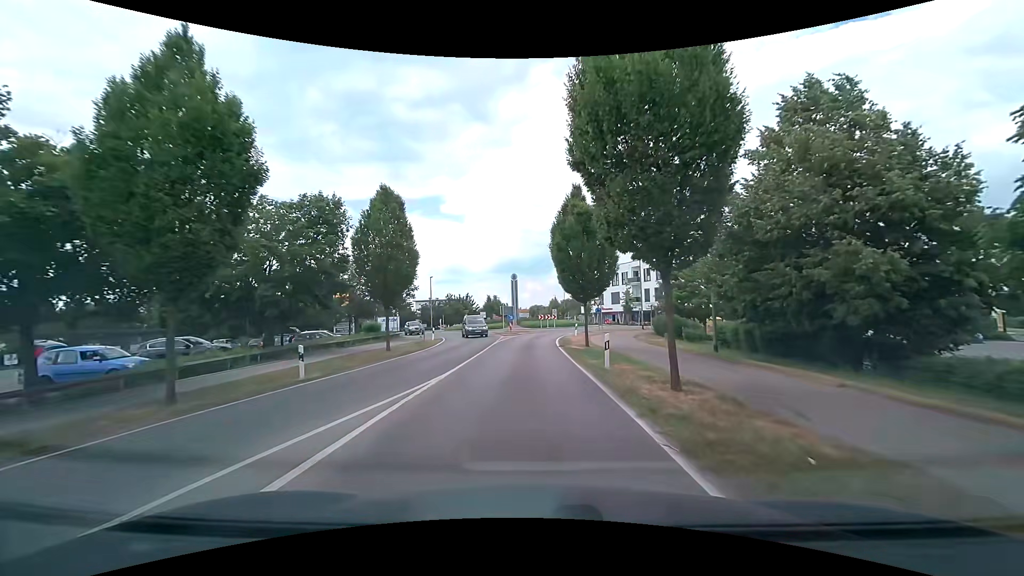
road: tertiary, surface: asphalt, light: Day
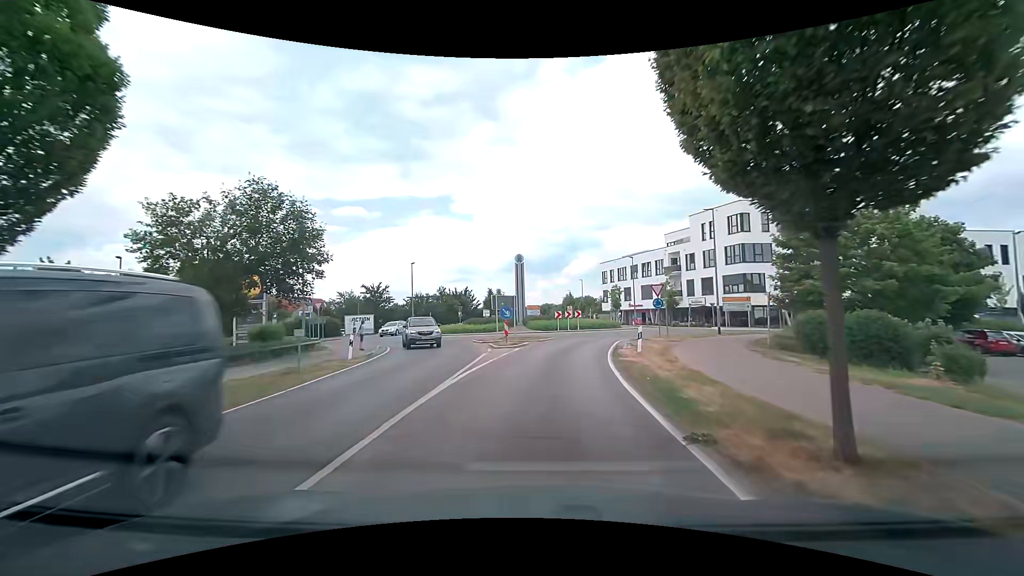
(-0.2, +19.2) m; -1°
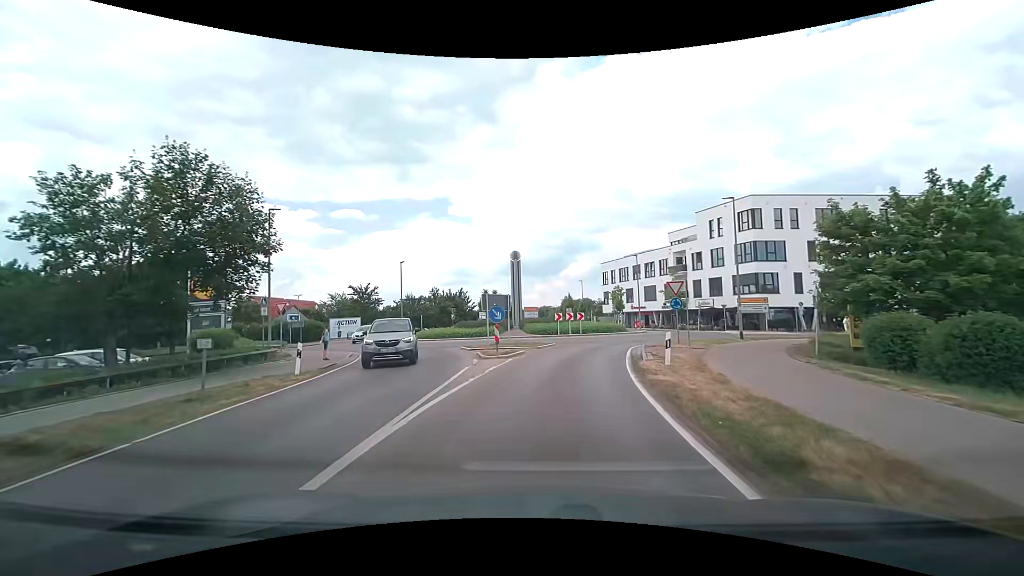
(0.0, +4.1) m; 0°
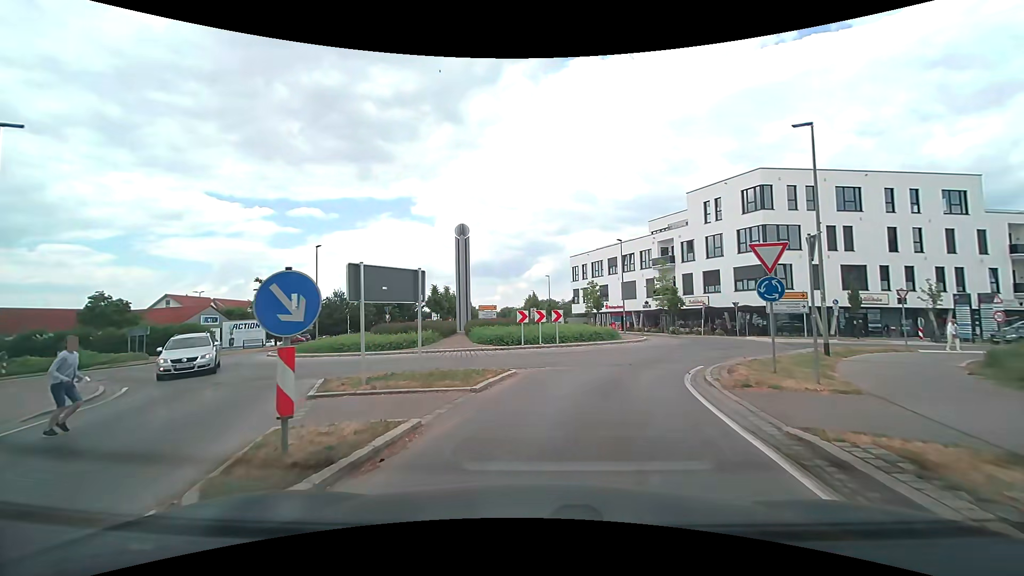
(+0.4, +13.0) m; +4°
(+1, +10) (+4, +19) (+10, +27) (+19, +31) (+29, +34) (+38, +36) (+48, +39) (+58, +40) (+68, +41) (+78, +42) m
